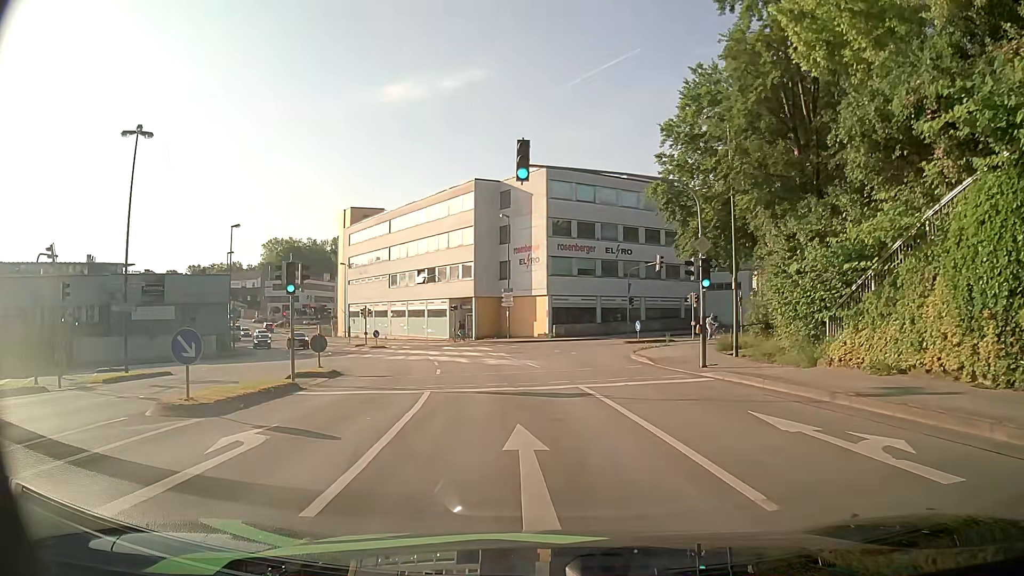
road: tertiary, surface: asphalt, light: Day
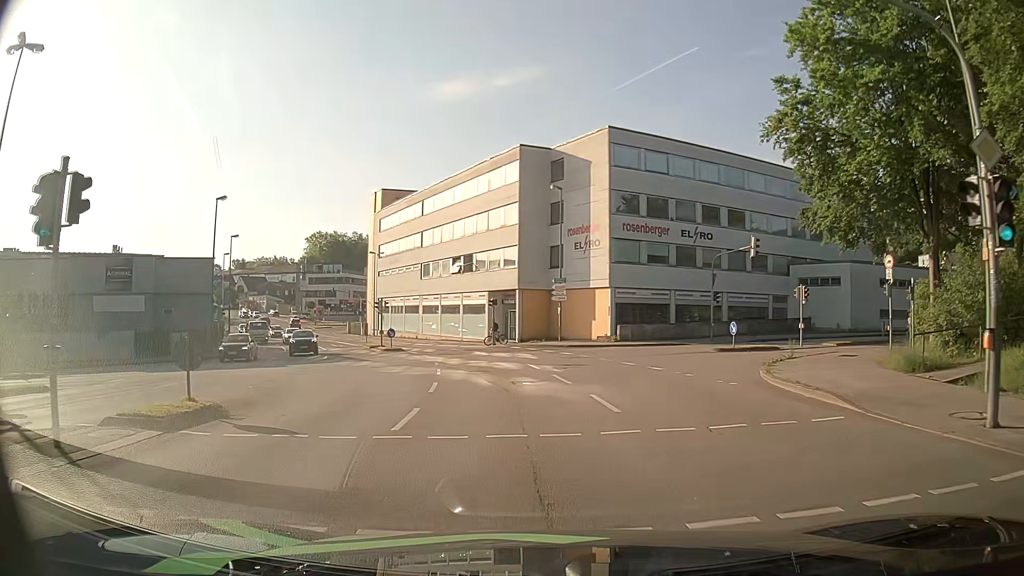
(-0.5, +11.5) m; -5°
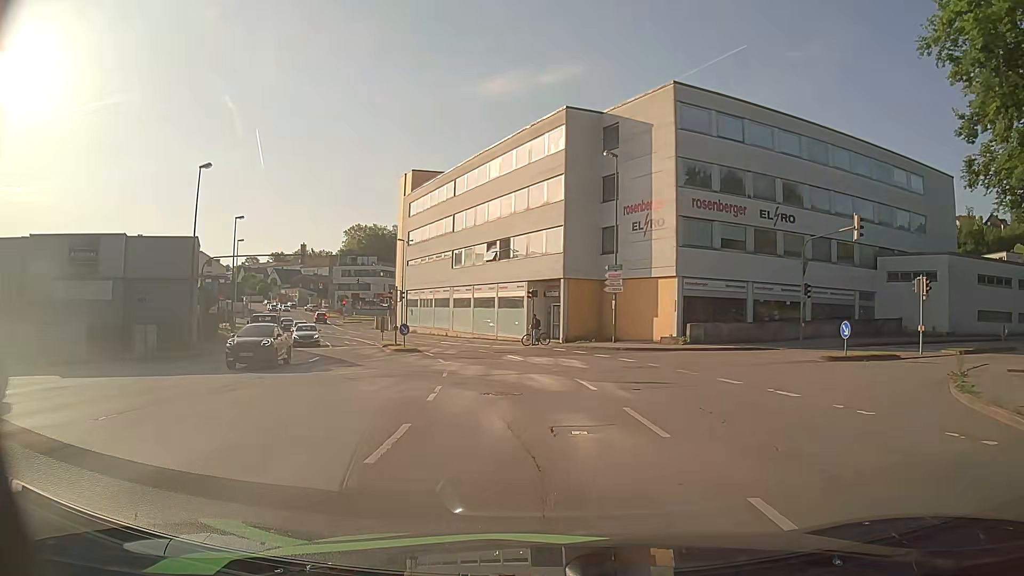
(-0.2, +8.4) m; -4°
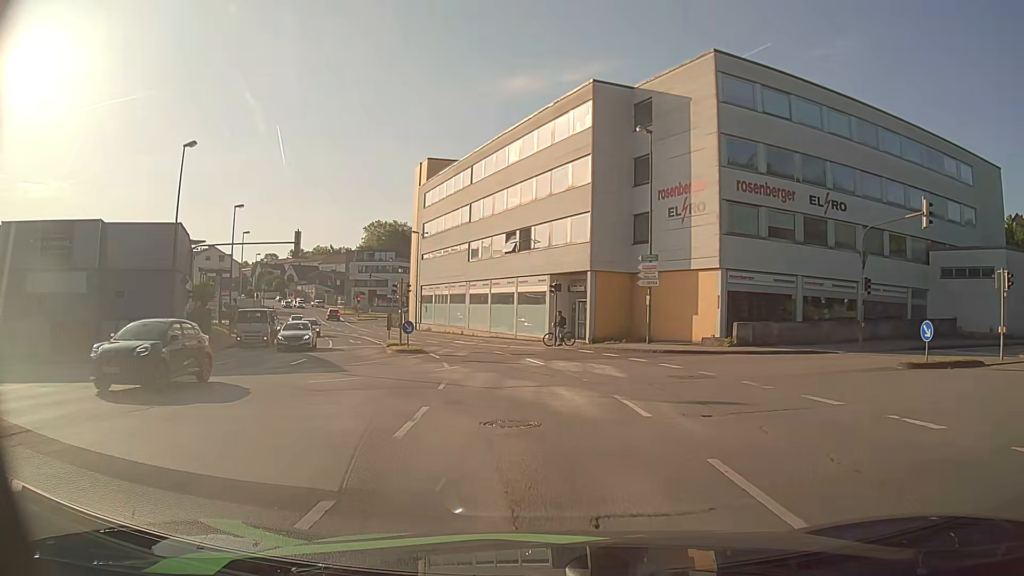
(0.0, +4.5) m; -1°
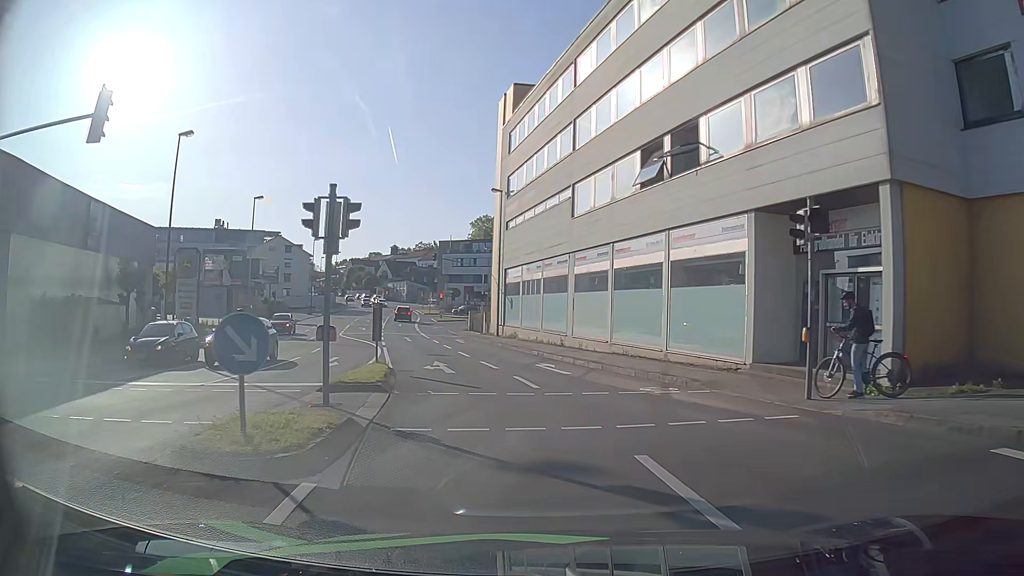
(-1.8, +23.5) m; -9°
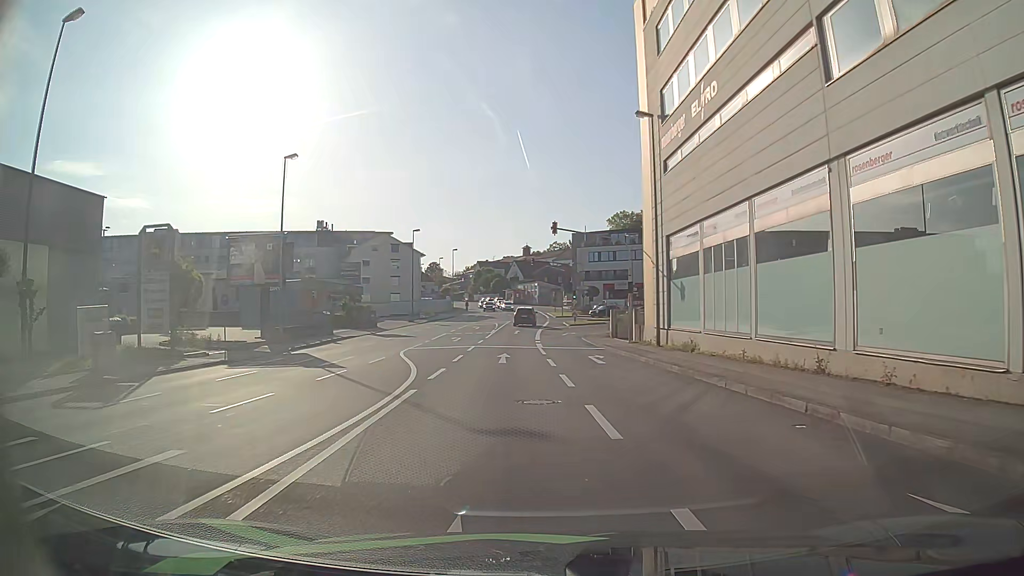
(-2.1, +17.9) m; -13°
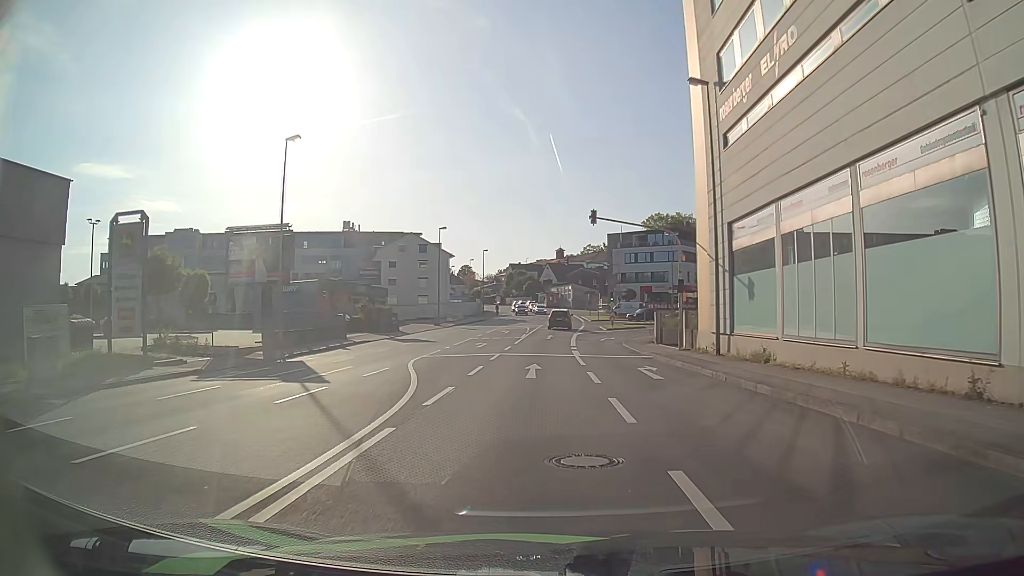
(-0.1, +4.7) m; -2°
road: tertiary_link
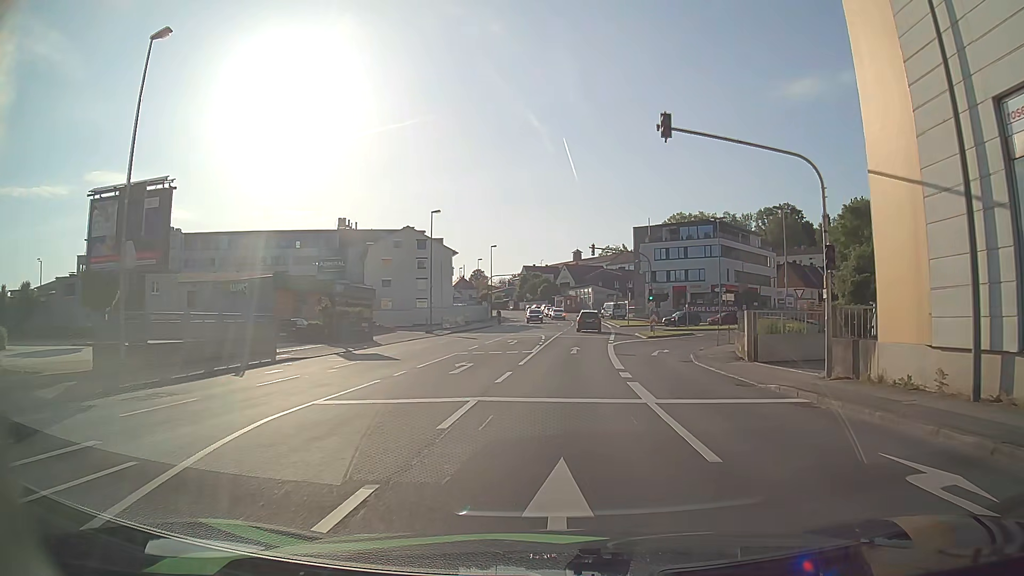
(-0.2, +14.7) m; -2°
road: tertiary
(0, +10) (+1, +20) (+1, +30) (+2, +40) (+3, +50) (+4, +60) (+5, +70) (+5, +80) (+5, +90) (+4, +100) m
